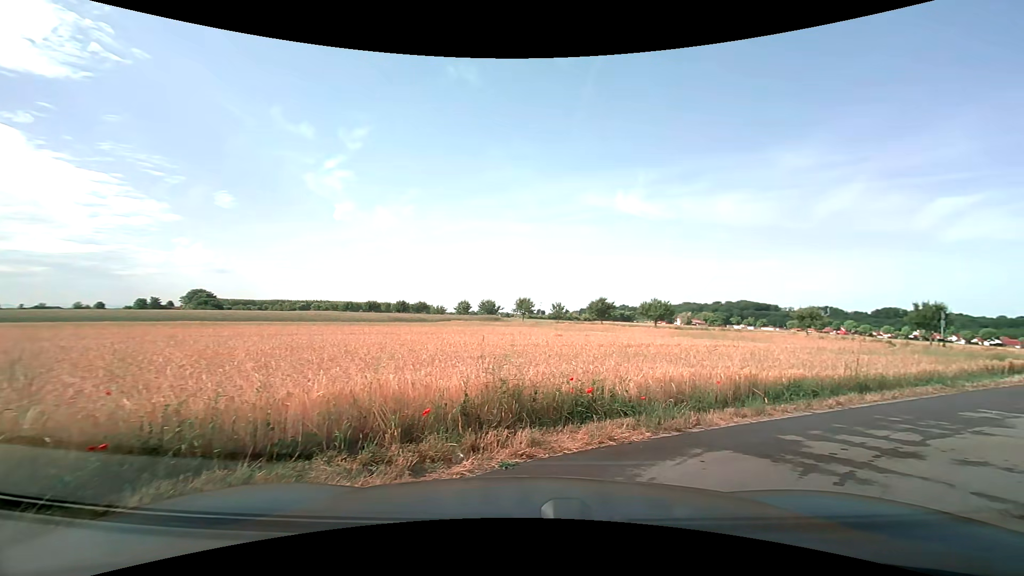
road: residential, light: Day
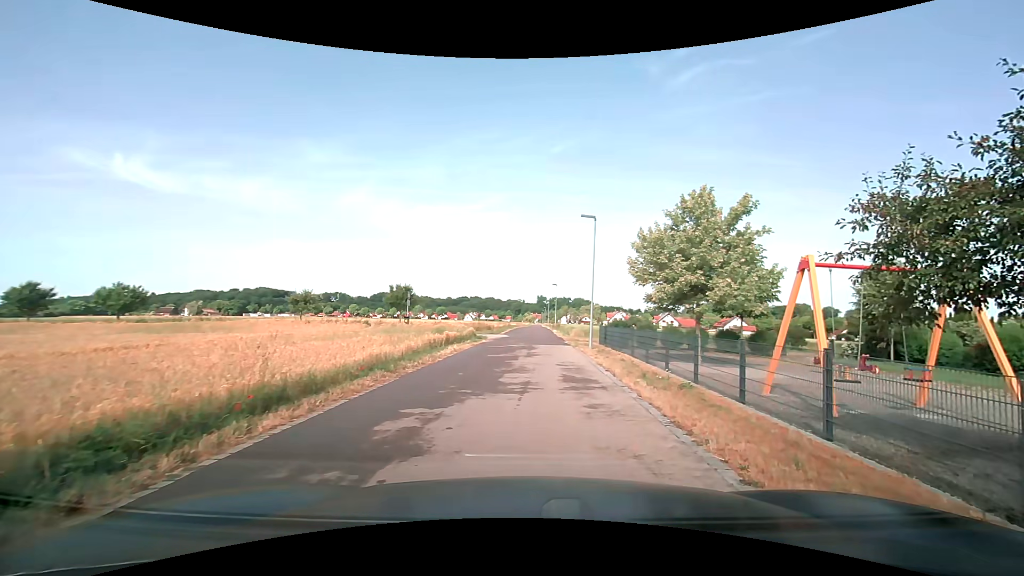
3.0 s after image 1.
(+2.8, +5.3) m; +53°
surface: asphalt
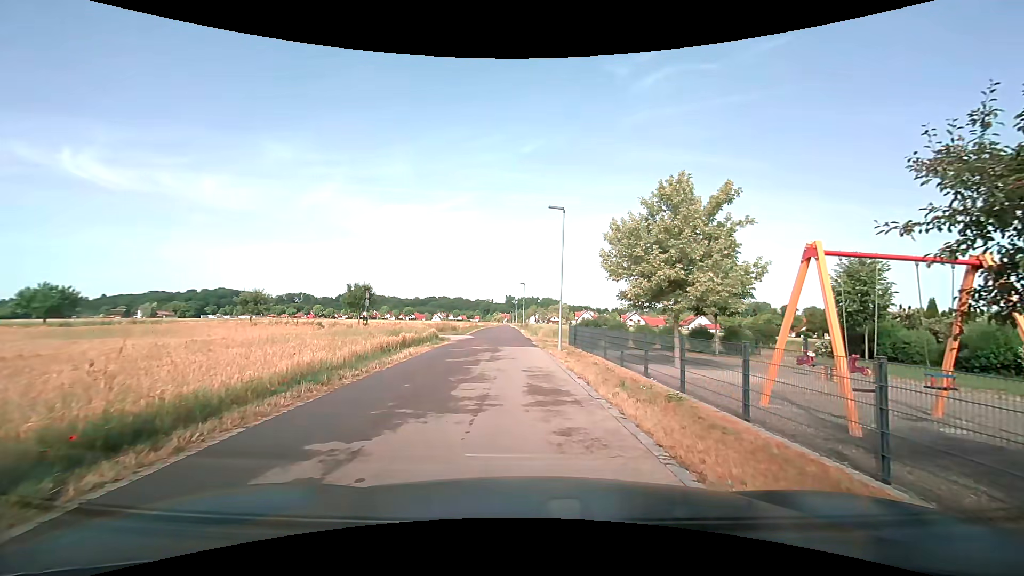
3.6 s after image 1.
(+0.1, +1.9) m; +4°
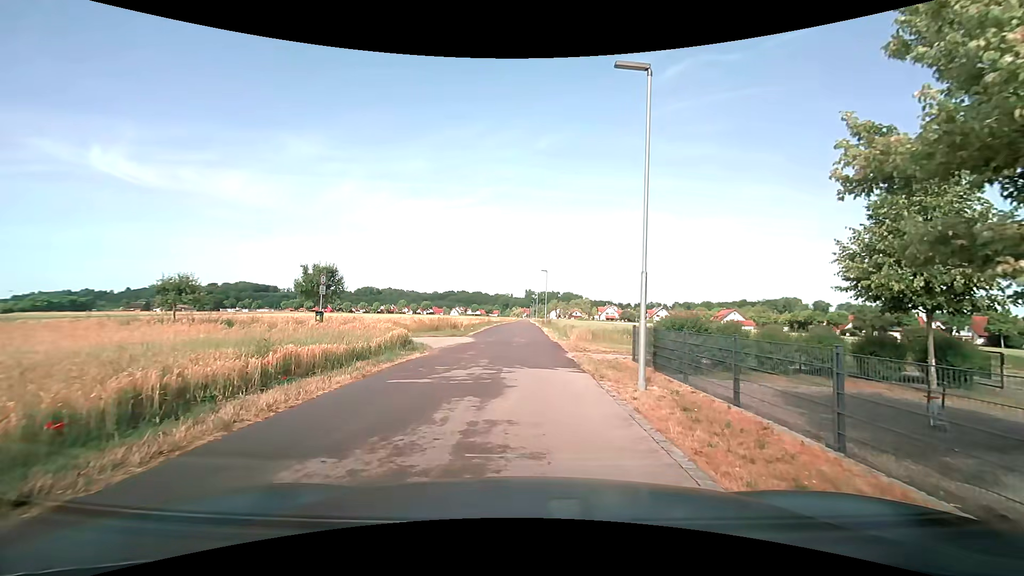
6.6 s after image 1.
(-0.3, +11.8) m; -3°
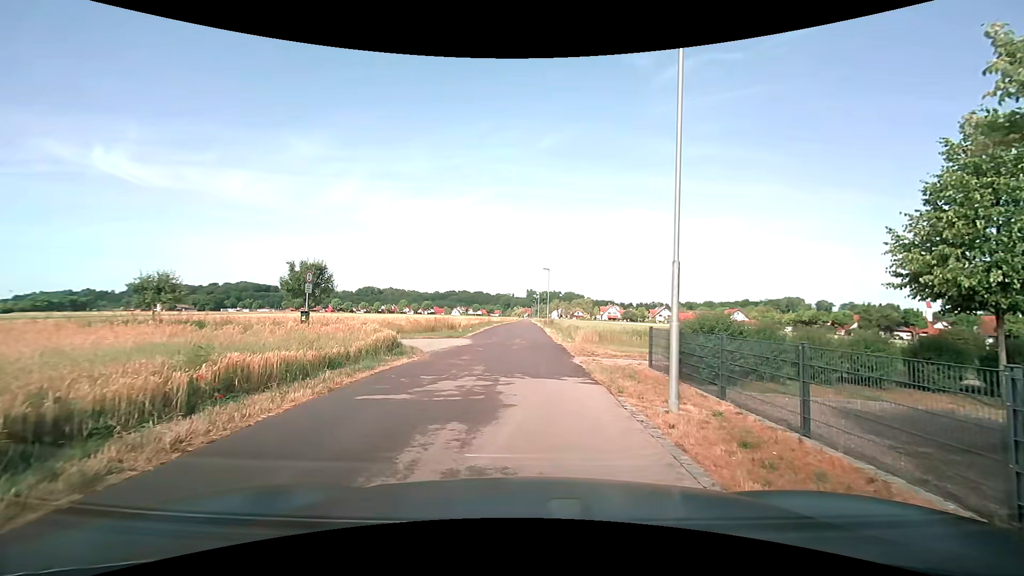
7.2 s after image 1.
(0.0, +1.8) m; +1°
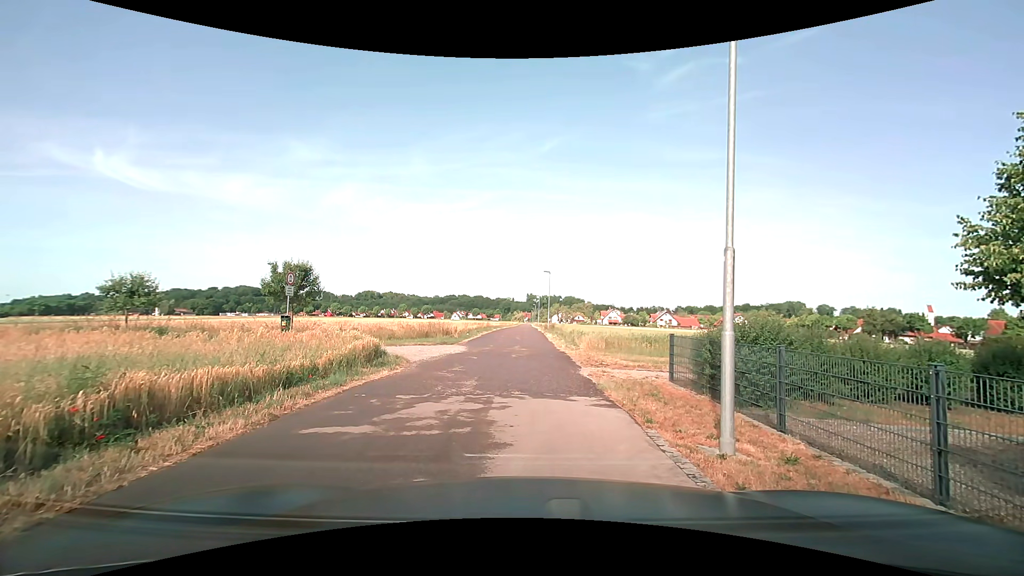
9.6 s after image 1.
(0.0, +1.8) m; -2°
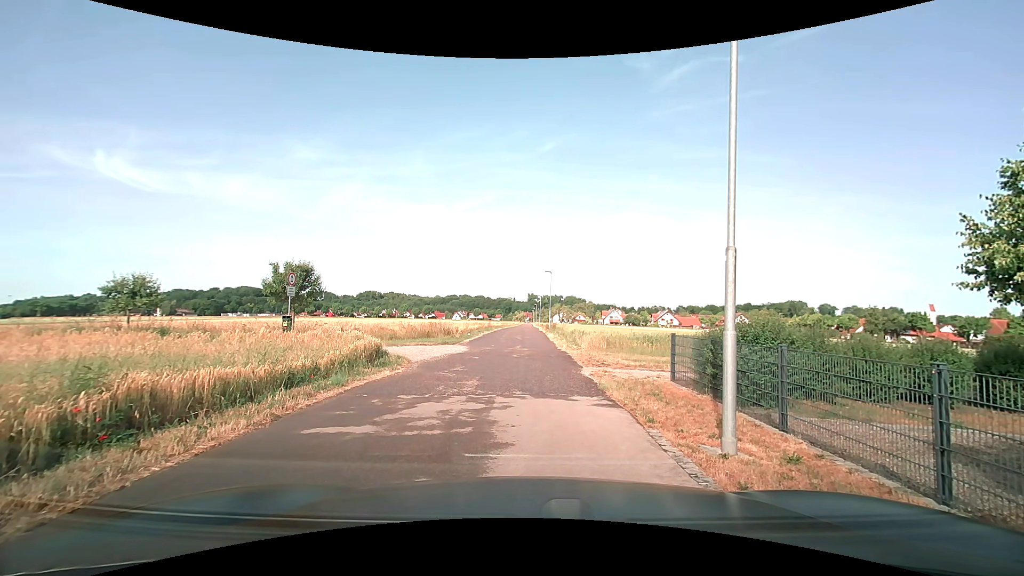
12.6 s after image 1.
(0.0, 0.0) m; 0°
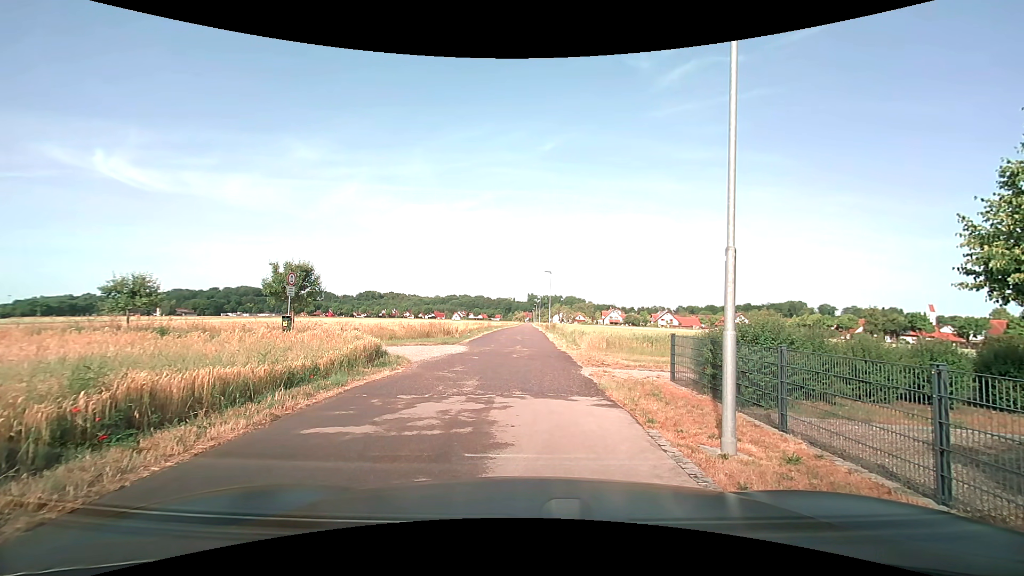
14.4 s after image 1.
(0.0, 0.0) m; 0°
(0, +10) (0, +20) (0, +30) (0, +40) (0, +50) (0, +60) (+1, +70) (+1, +80) (+1, +90) (+1, +100) m
